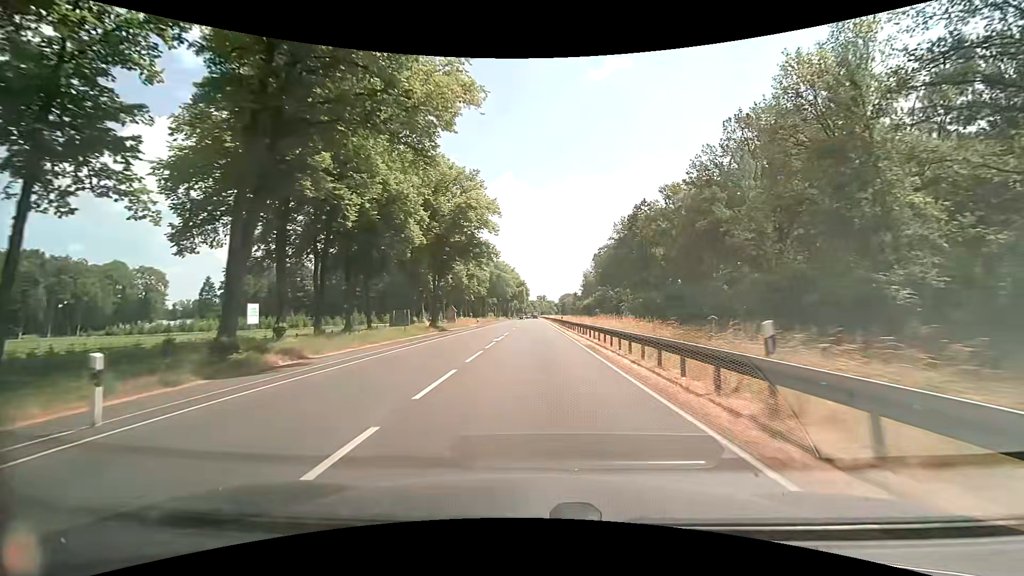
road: primary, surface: asphalt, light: Day
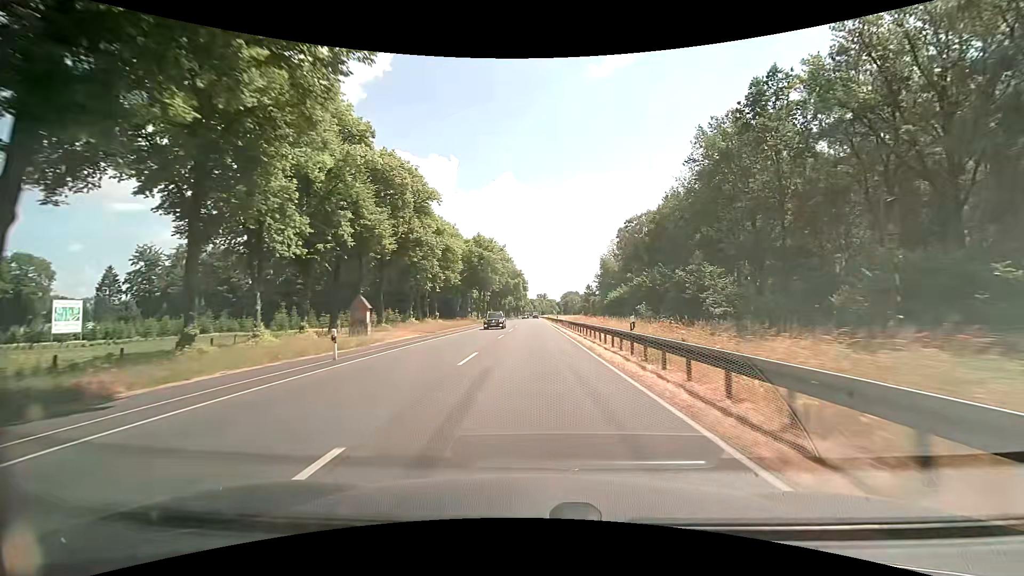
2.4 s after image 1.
(-0.2, +42.9) m; 0°
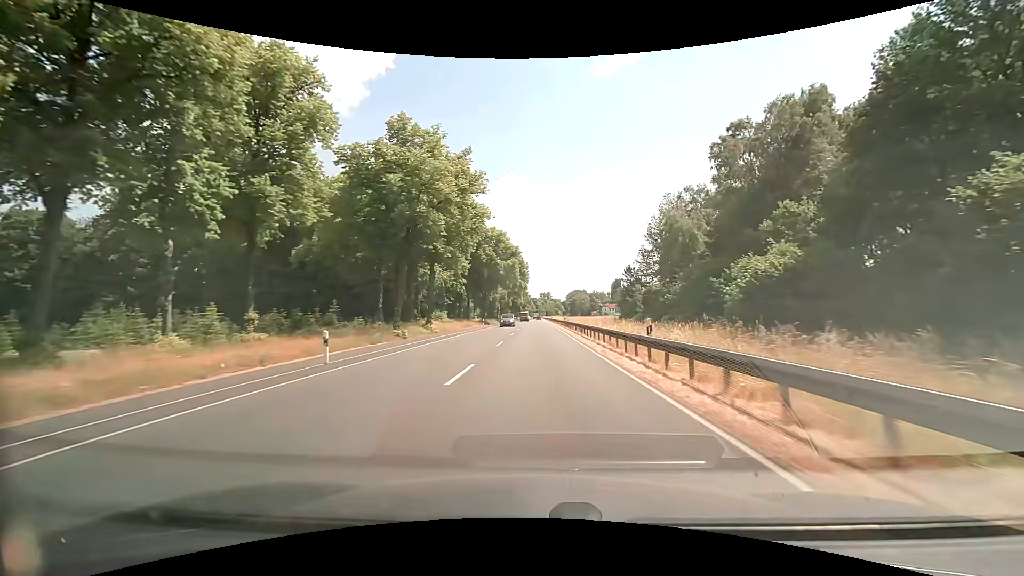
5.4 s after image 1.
(-0.4, +53.7) m; -1°
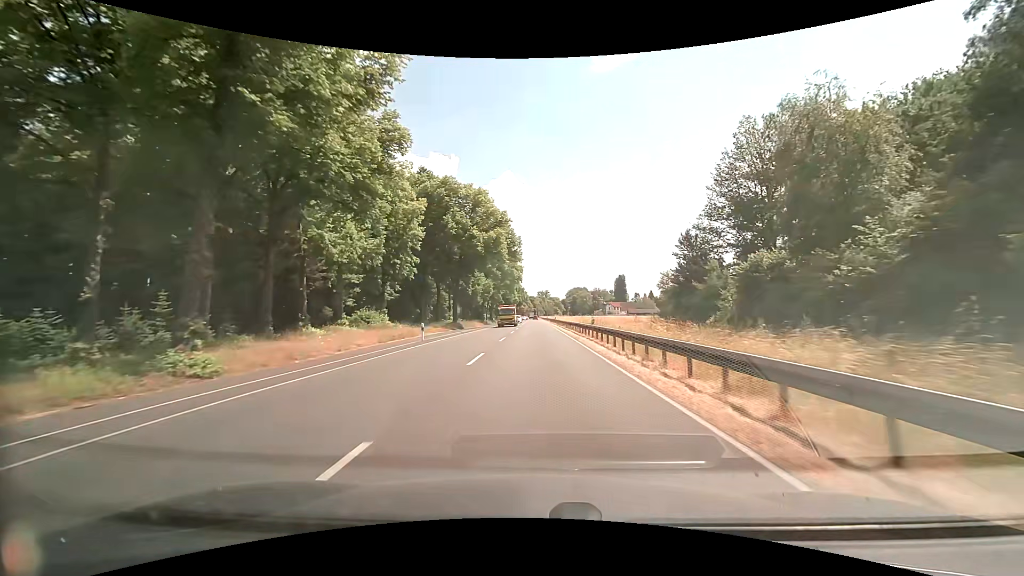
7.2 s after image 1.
(+0.2, +32.3) m; +1°
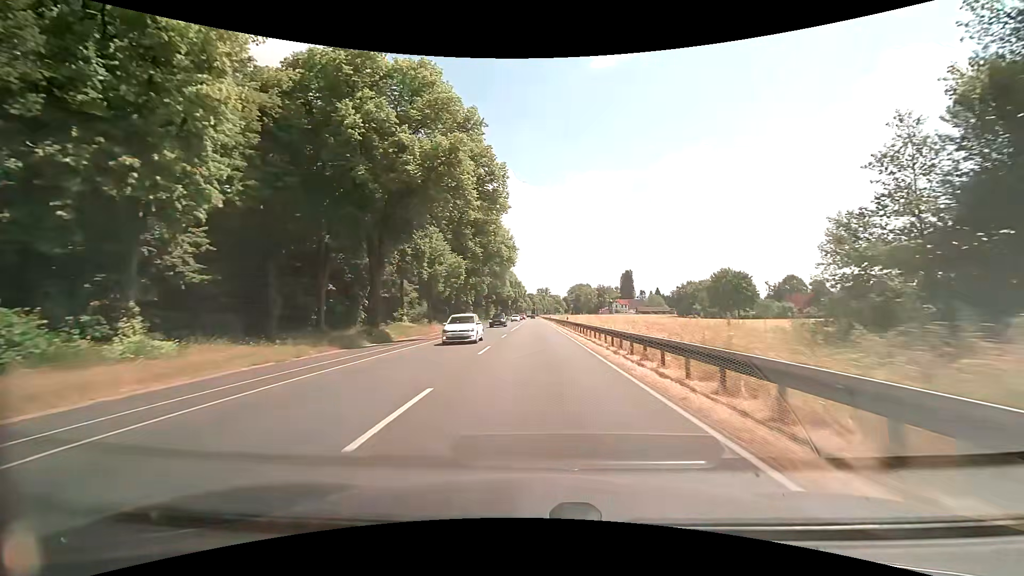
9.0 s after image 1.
(-0.1, +32.3) m; 0°
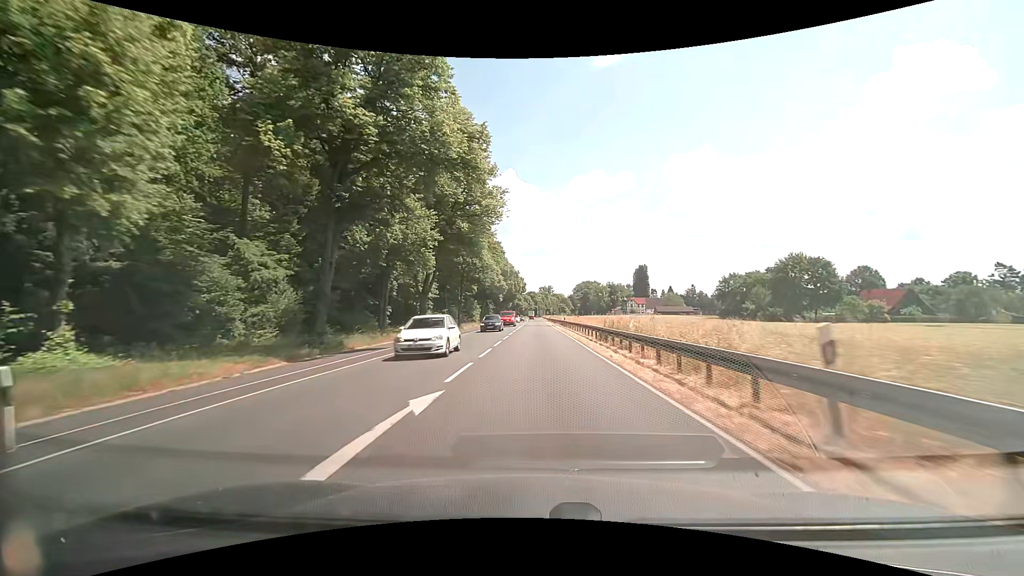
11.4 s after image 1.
(-0.1, +43.2) m; 0°
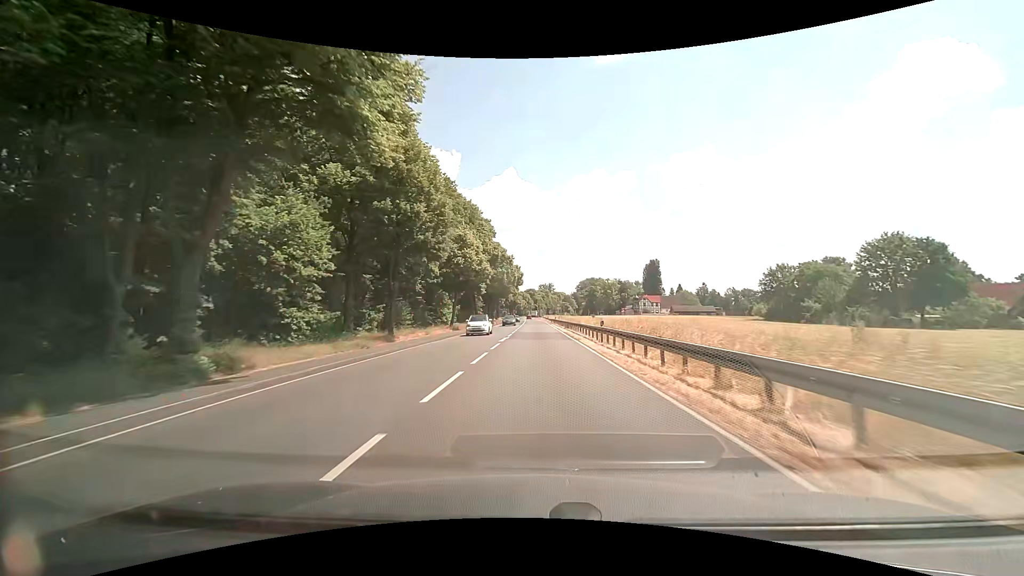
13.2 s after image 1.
(-0.1, +32.4) m; 0°
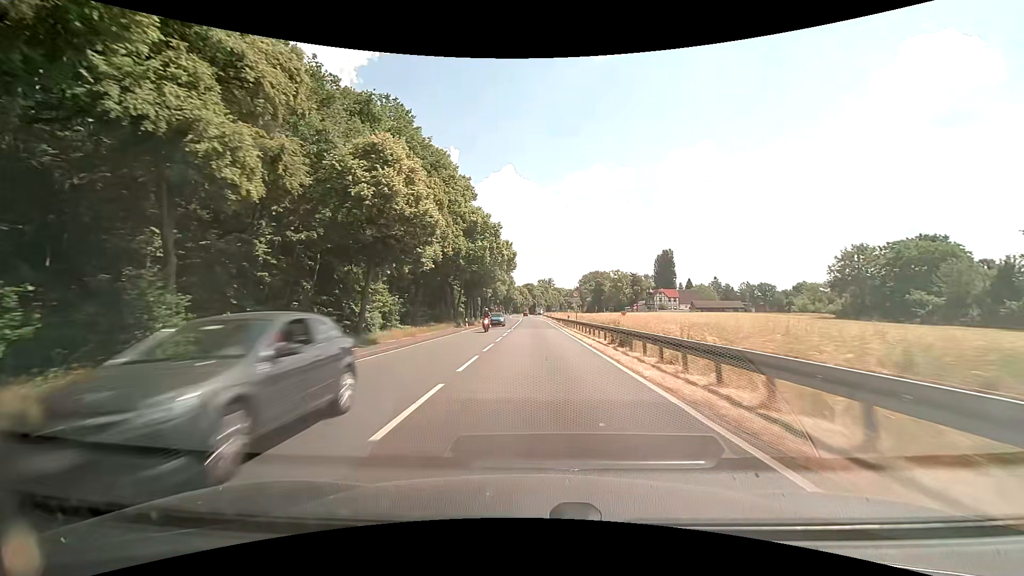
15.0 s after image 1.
(0.0, +32.4) m; 0°
(0, +10) (0, +20) (0, +30) (0, +40) (0, +50) (0, +60) (-1, +70) (-1, +80) (-1, +90) (-1, +100) m
